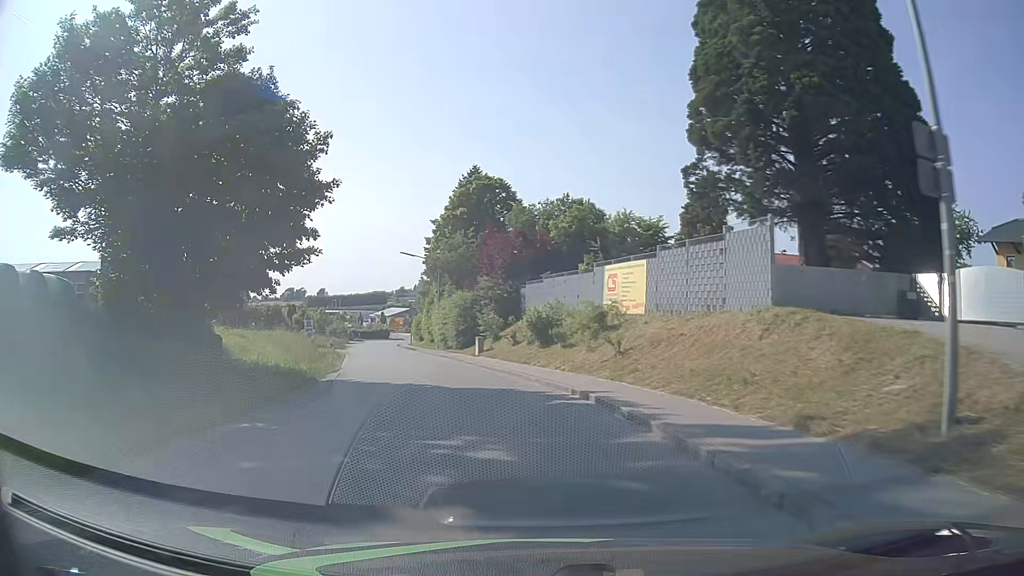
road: tertiary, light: Day
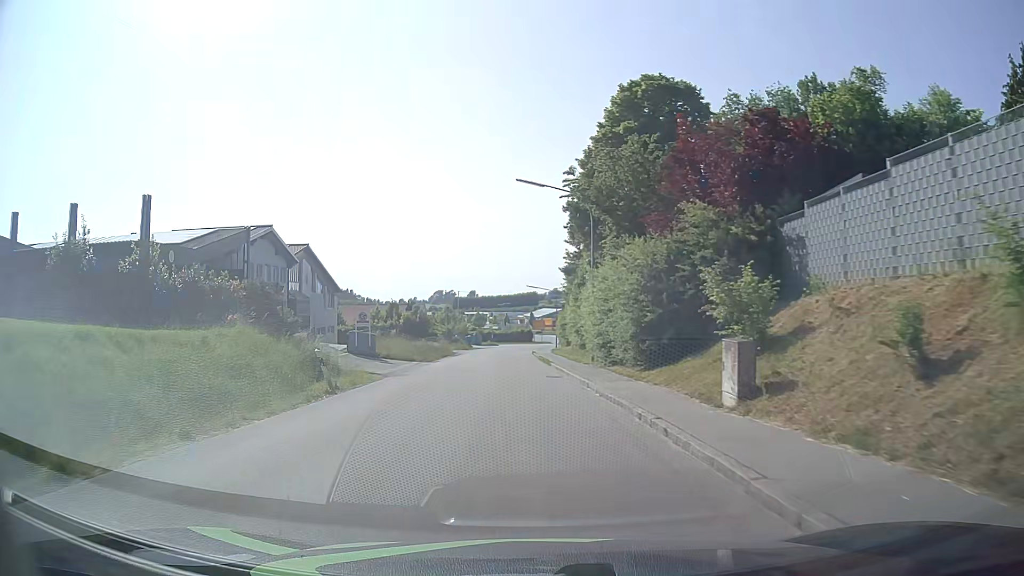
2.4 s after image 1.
(-3.5, +27.5) m; -13°
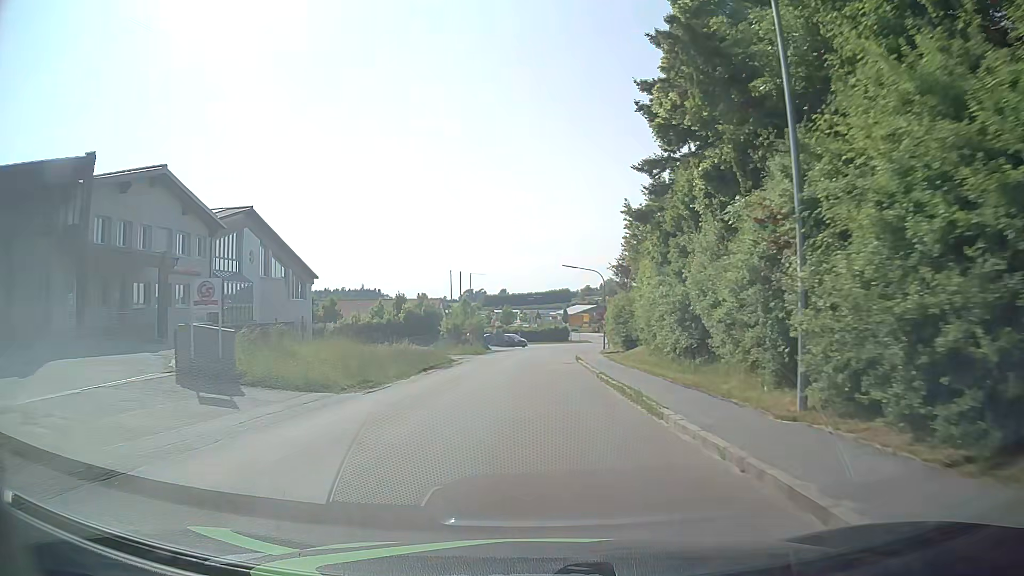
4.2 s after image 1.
(-0.5, +21.2) m; -2°
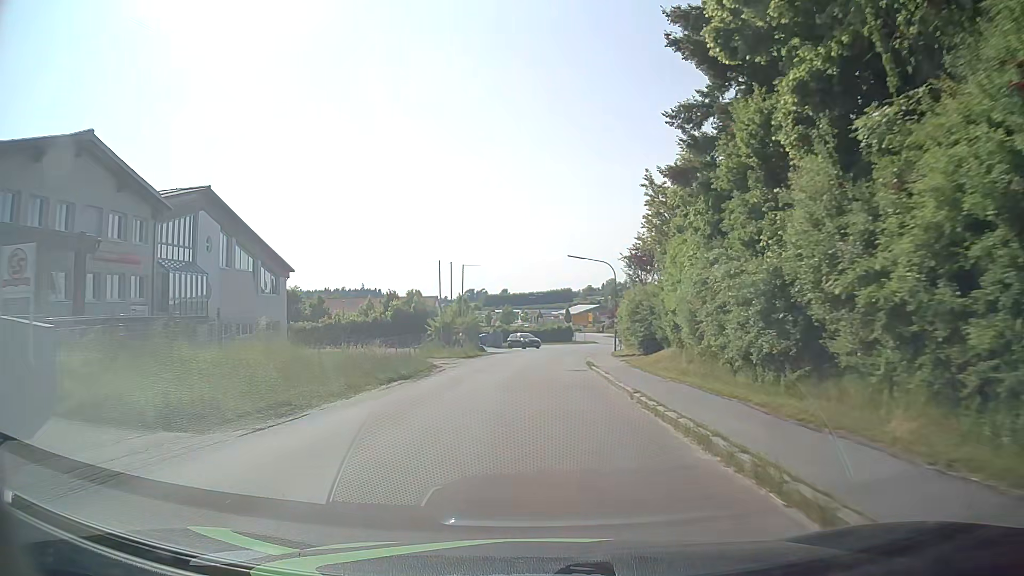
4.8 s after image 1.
(0.0, +7.2) m; 0°
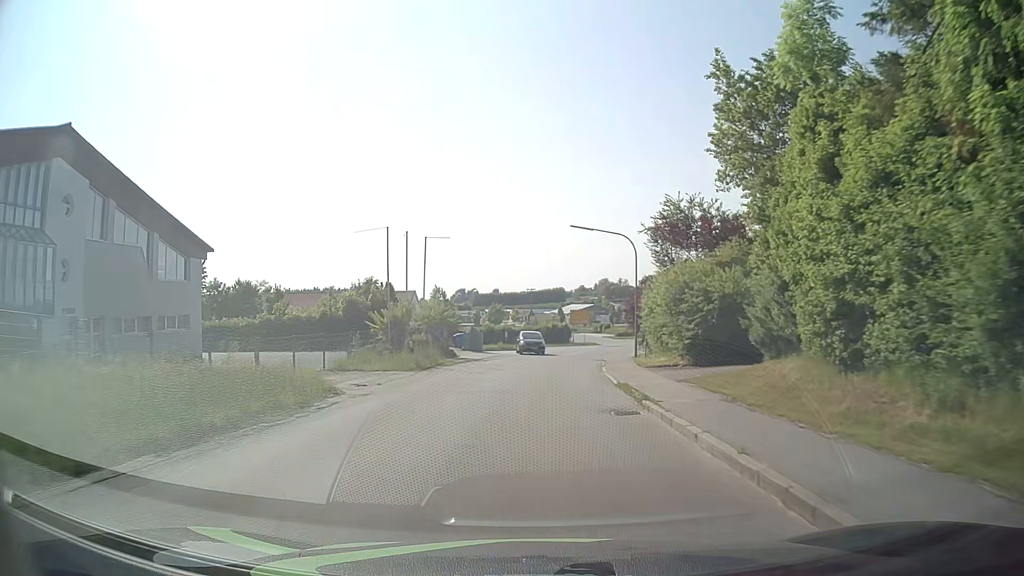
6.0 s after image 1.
(+0.1, +14.4) m; +1°
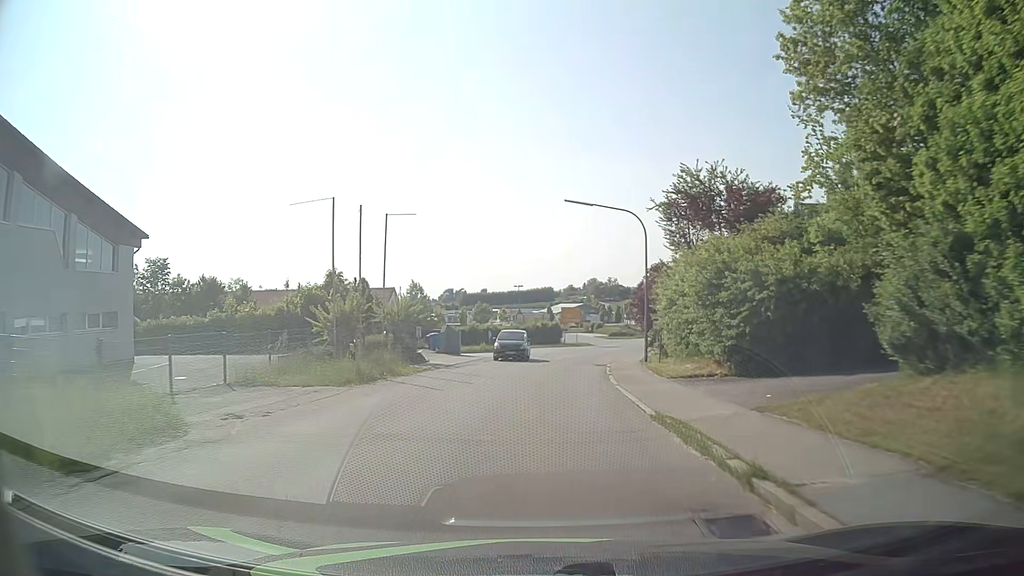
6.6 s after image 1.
(+0.1, +7.2) m; +1°
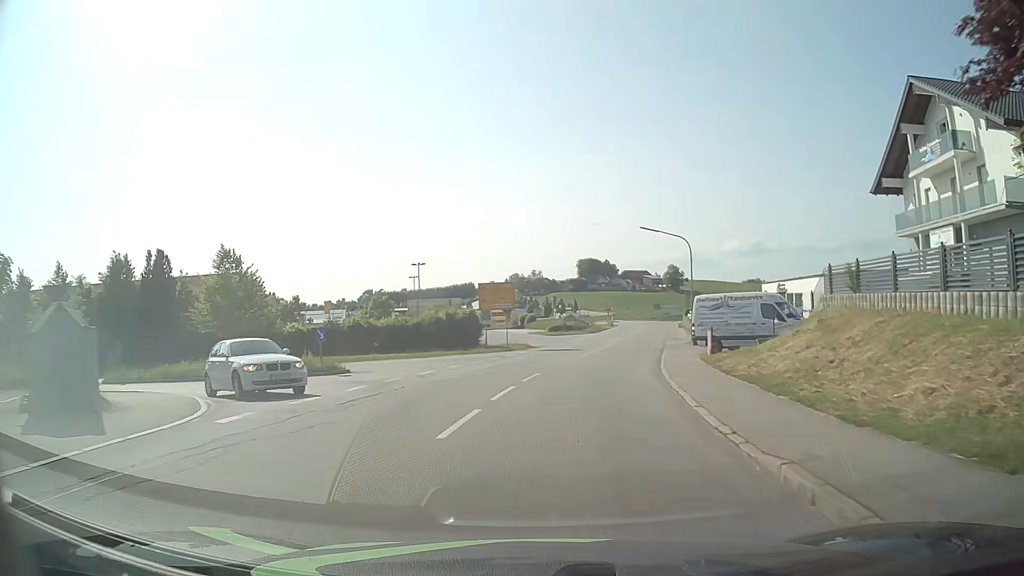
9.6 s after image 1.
(+1.3, +30.4) m; +7°
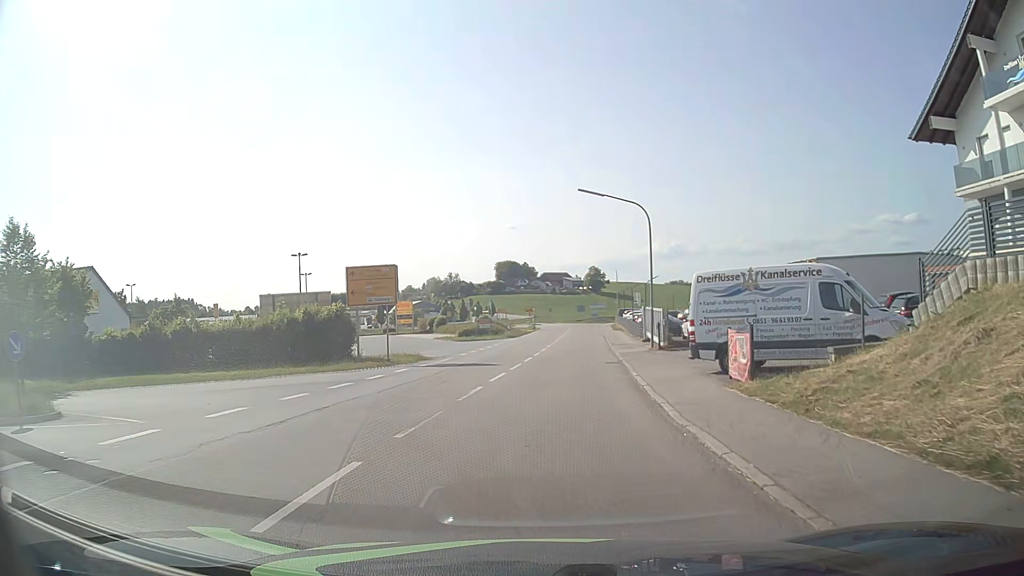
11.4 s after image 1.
(+0.9, +13.1) m; +7°
